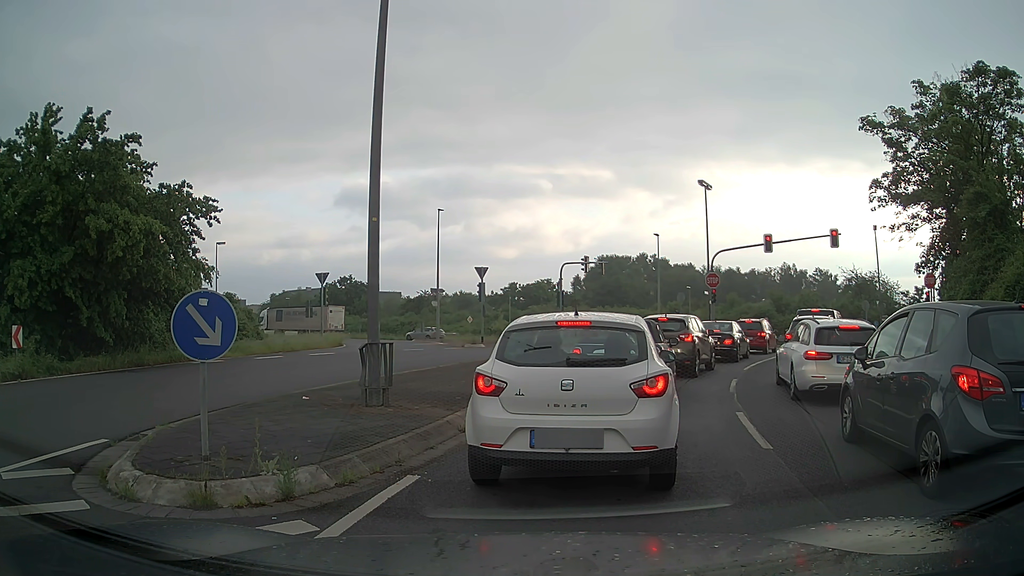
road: unclassified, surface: asphalt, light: Day
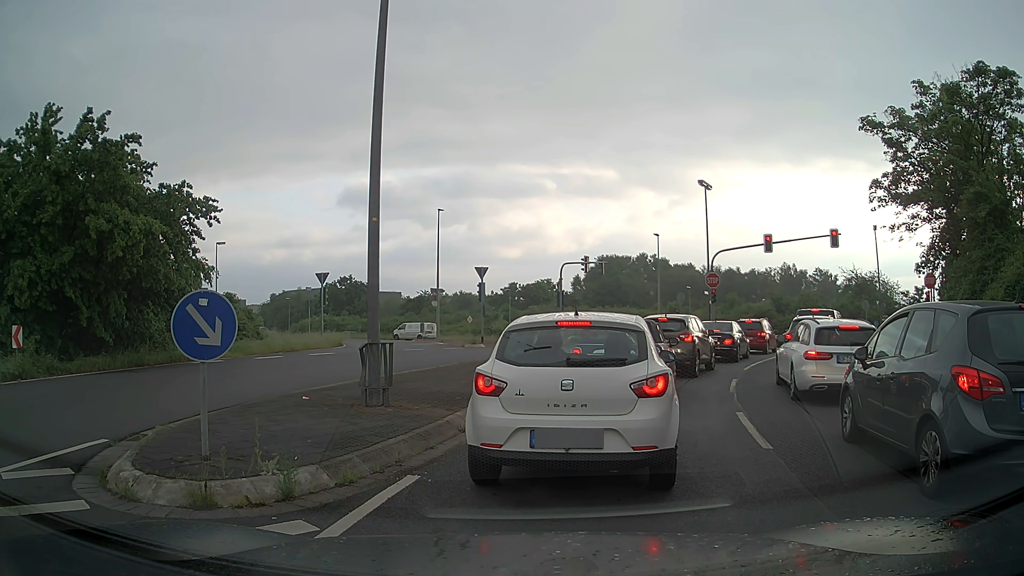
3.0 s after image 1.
(0.0, 0.0) m; 0°
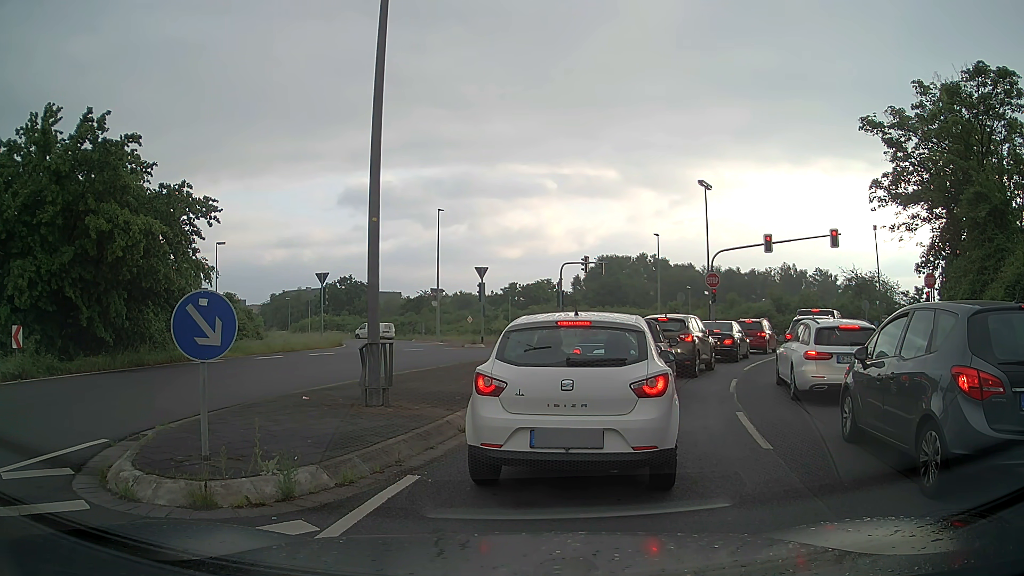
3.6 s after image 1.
(0.0, 0.0) m; 0°
(+1, +10) (+5, +19) (+9, +28) (+14, +37) (+17, +46) (+14, +56) (+6, +63) (-2, +69) (-10, +75) (-18, +81) m
